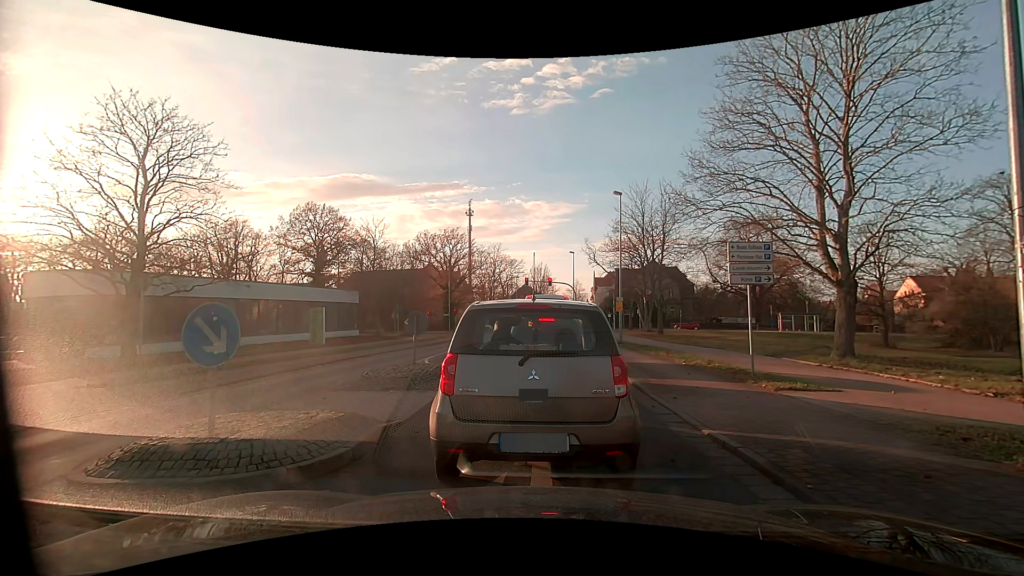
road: residential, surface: asphalt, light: Day
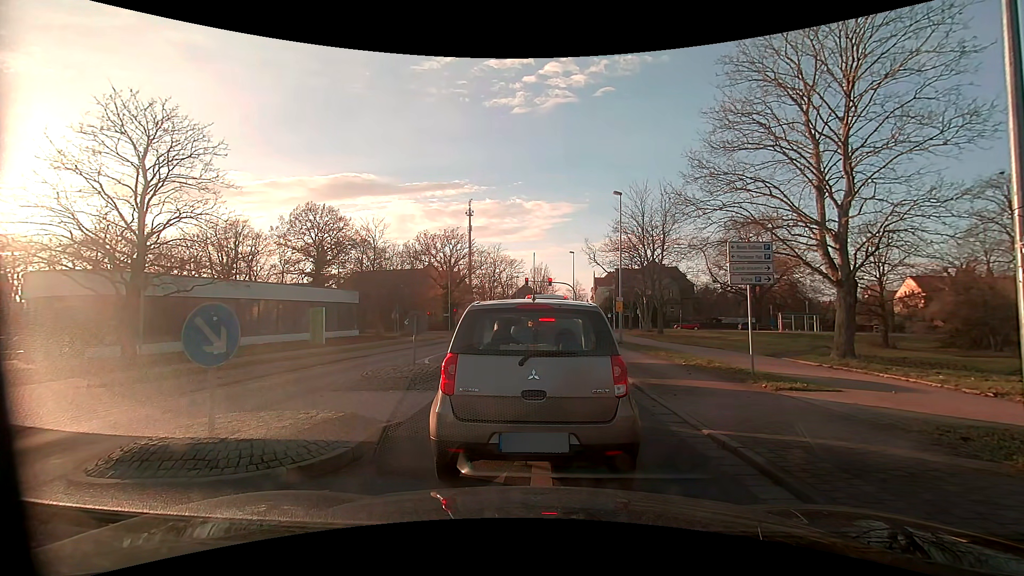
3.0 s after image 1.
(0.0, 0.0) m; 0°
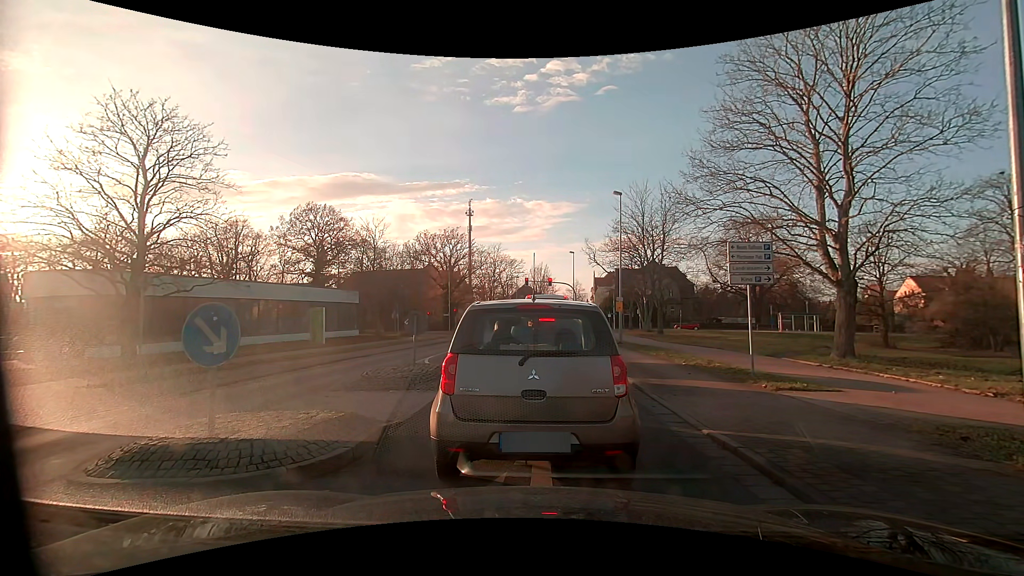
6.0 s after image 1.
(0.0, 0.0) m; 0°
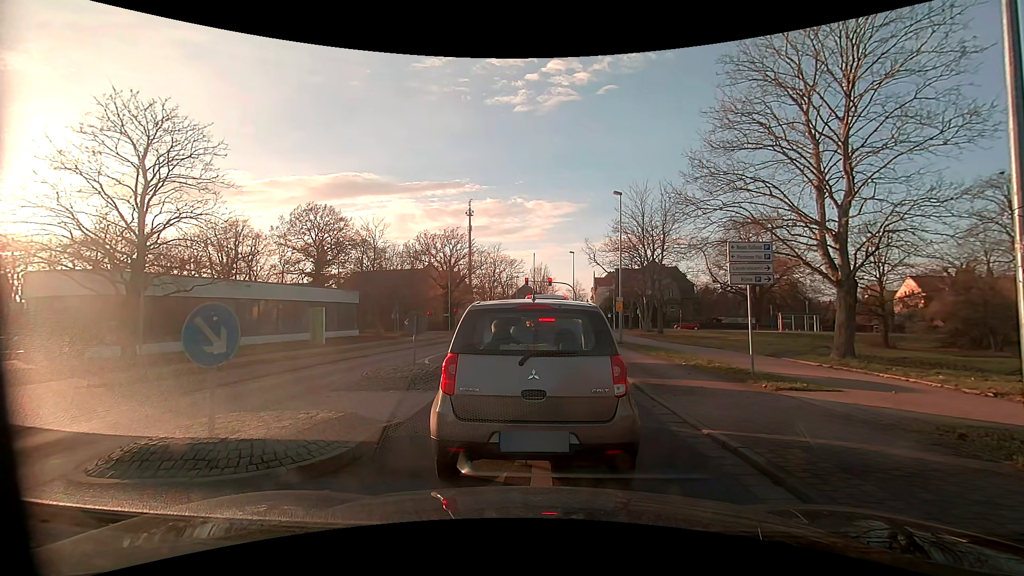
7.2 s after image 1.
(0.0, 0.0) m; 0°
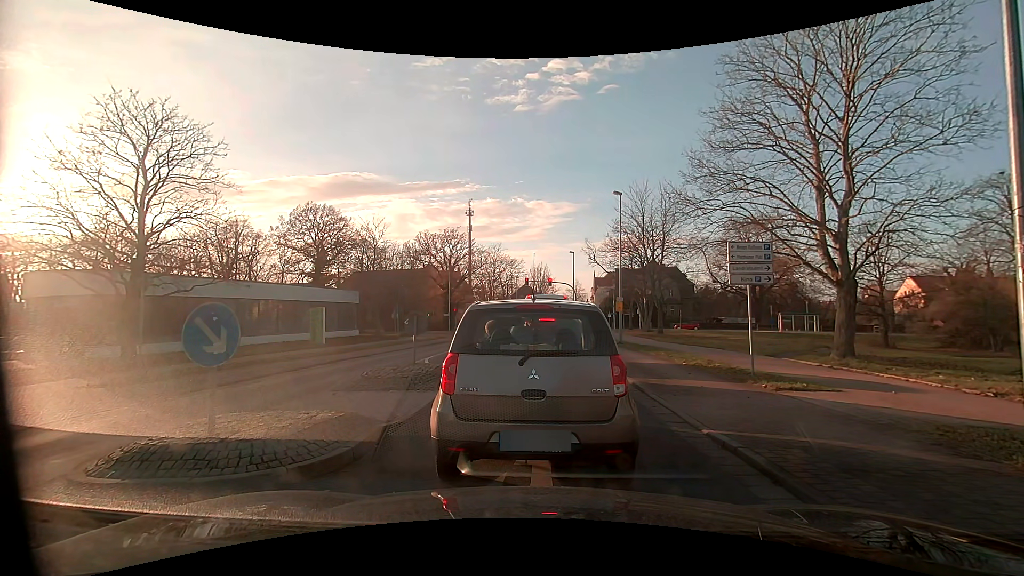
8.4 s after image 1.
(0.0, 0.0) m; 0°
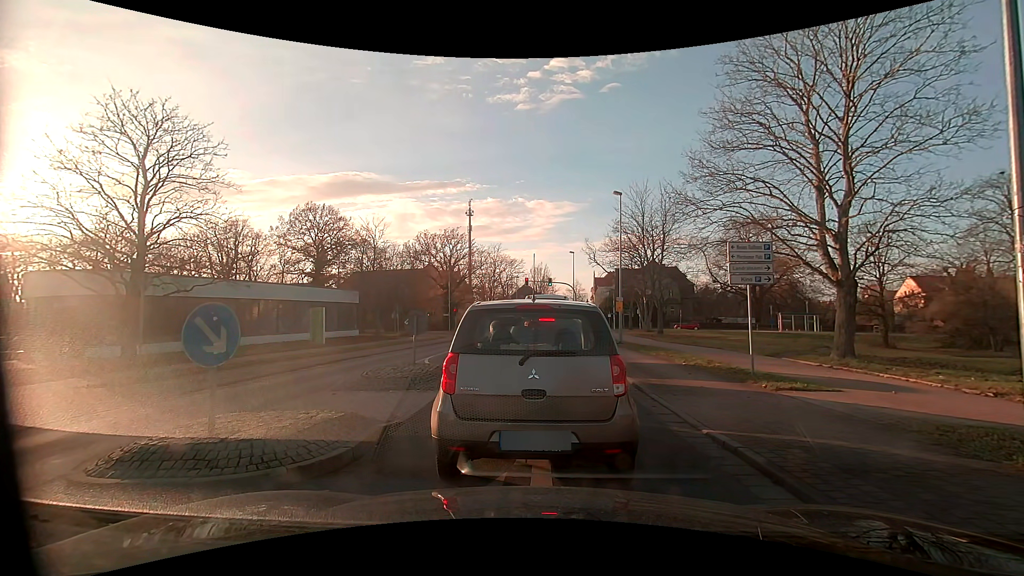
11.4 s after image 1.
(0.0, 0.0) m; 0°
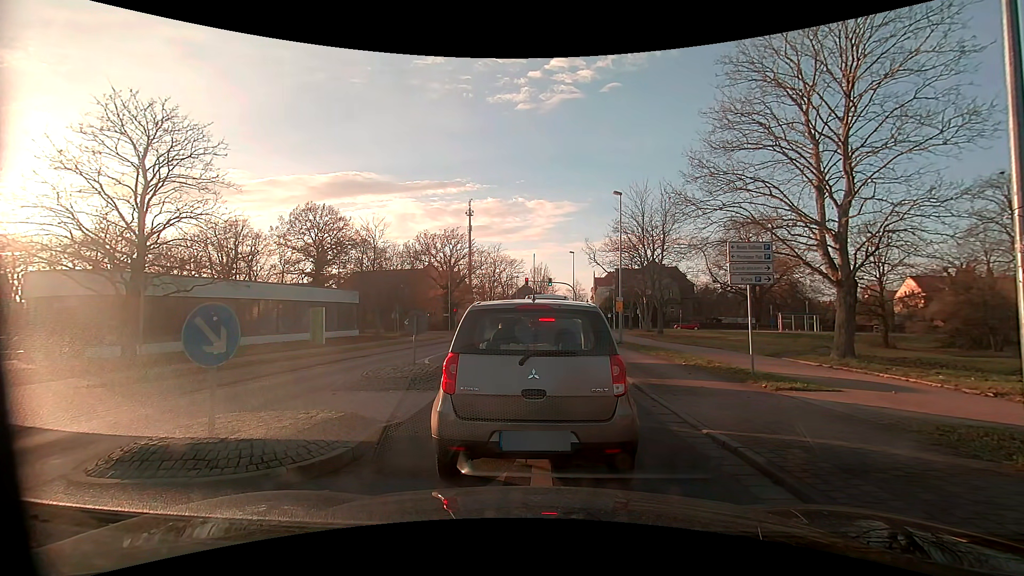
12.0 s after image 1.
(0.0, 0.0) m; 0°
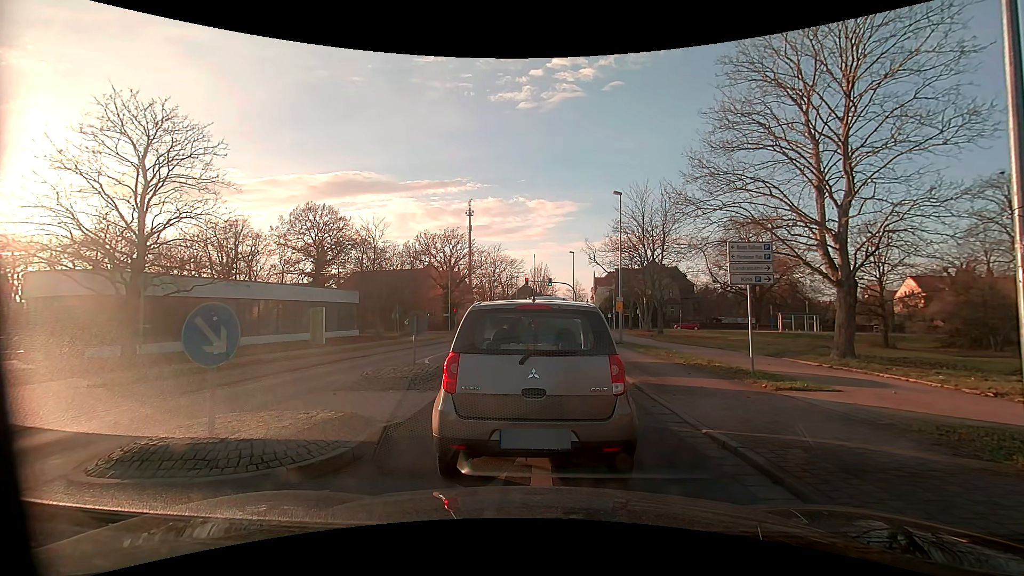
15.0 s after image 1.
(0.0, 0.0) m; 0°
(0, +10) (+1, +20) (+1, +30) (+1, +40) (+1, +50) (+2, +60) (+3, +70) (+8, +78) (+17, +82) (+27, +80) m
